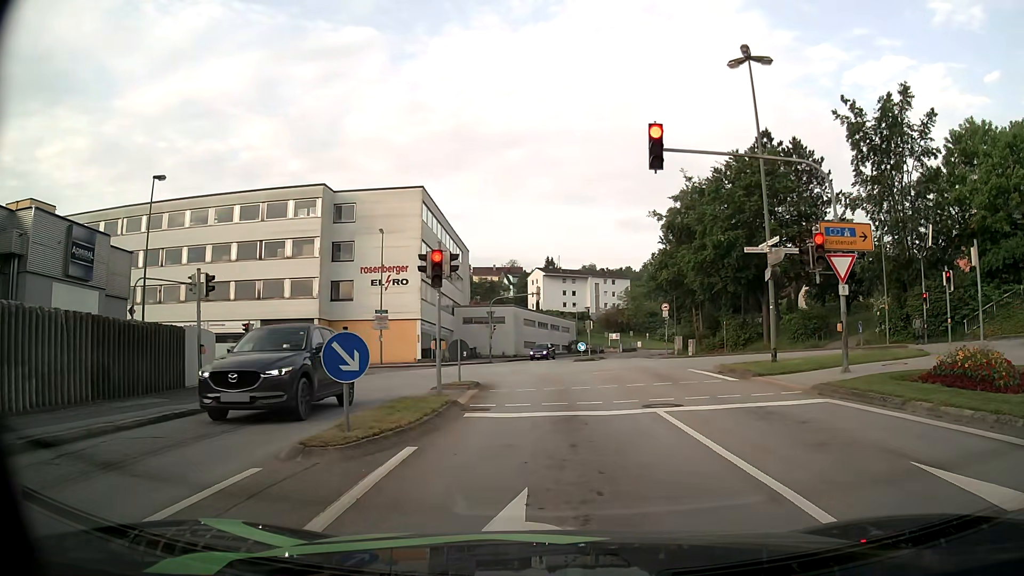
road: tertiary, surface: asphalt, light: Day
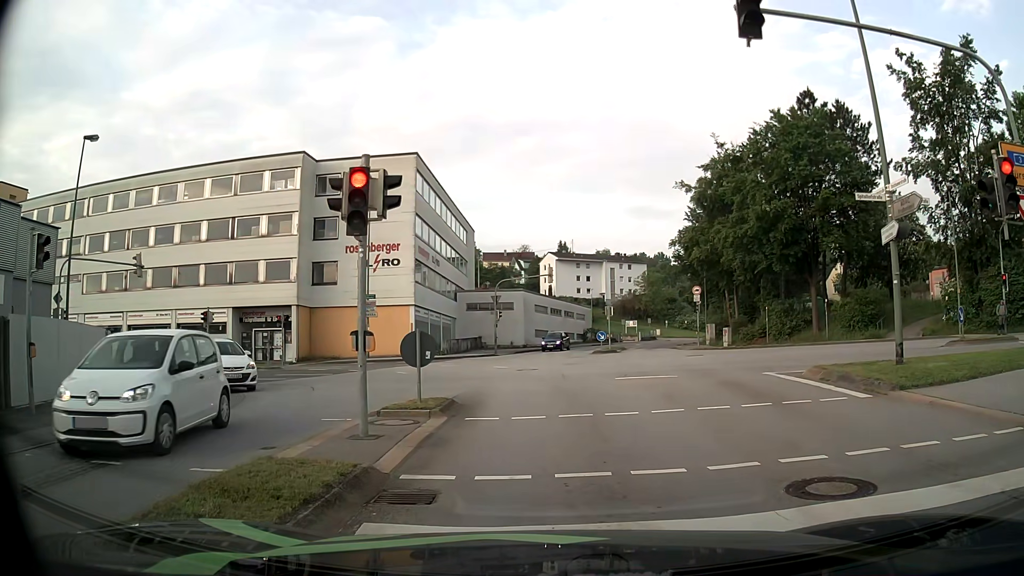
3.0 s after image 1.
(0.0, +7.1) m; -1°
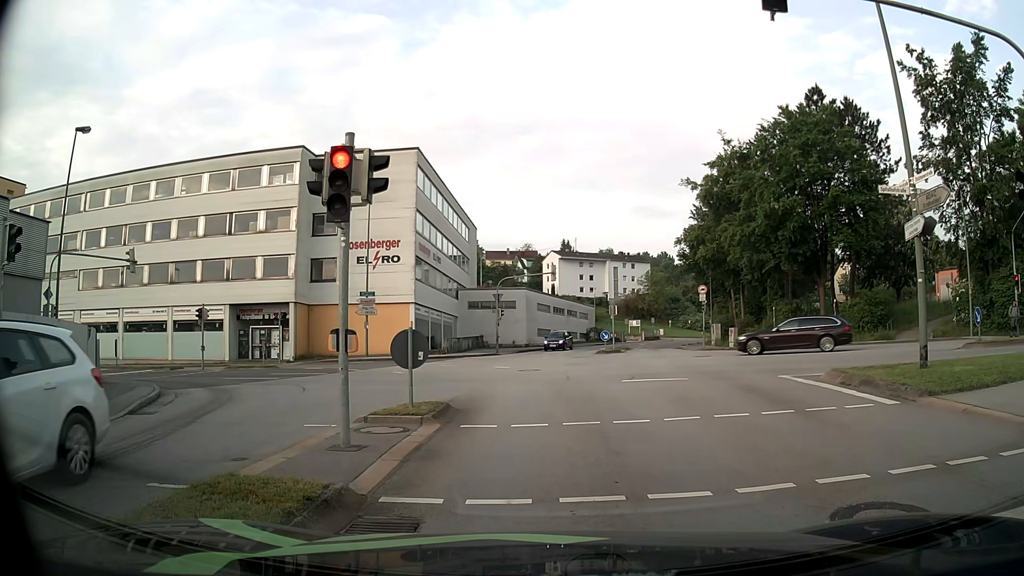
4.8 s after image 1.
(0.0, +0.8) m; 0°
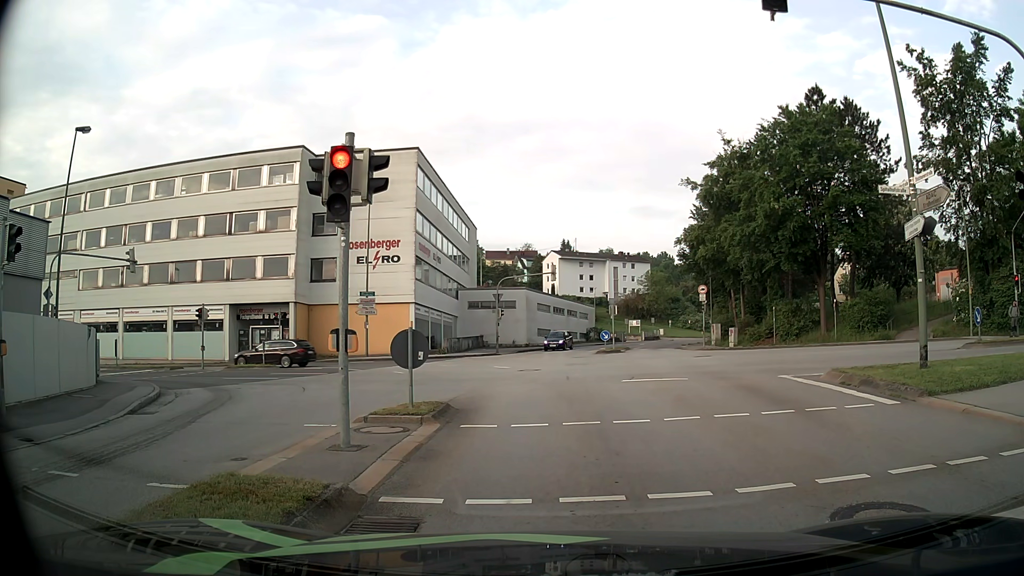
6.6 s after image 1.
(0.0, 0.0) m; 0°
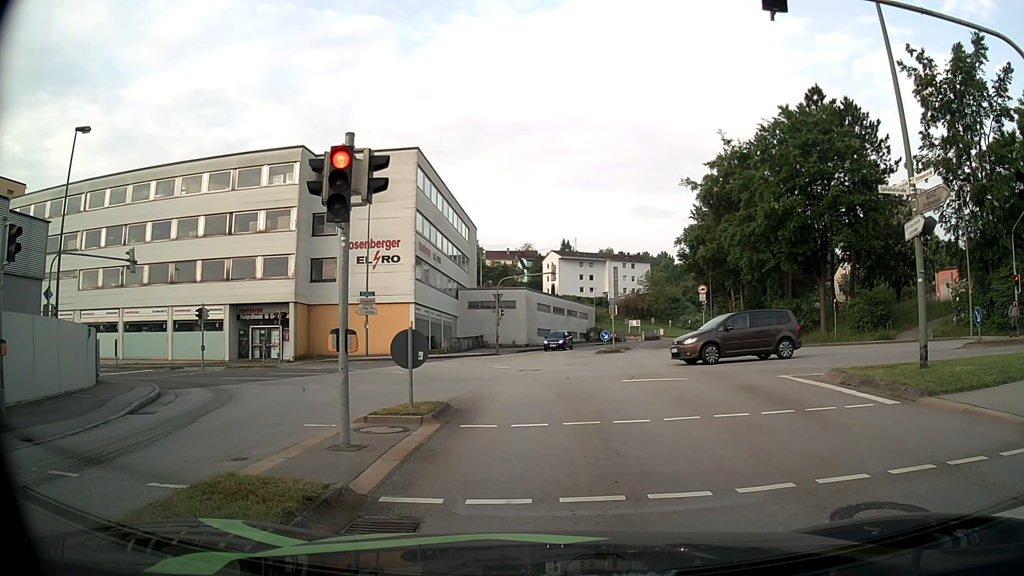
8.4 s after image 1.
(0.0, 0.0) m; 0°
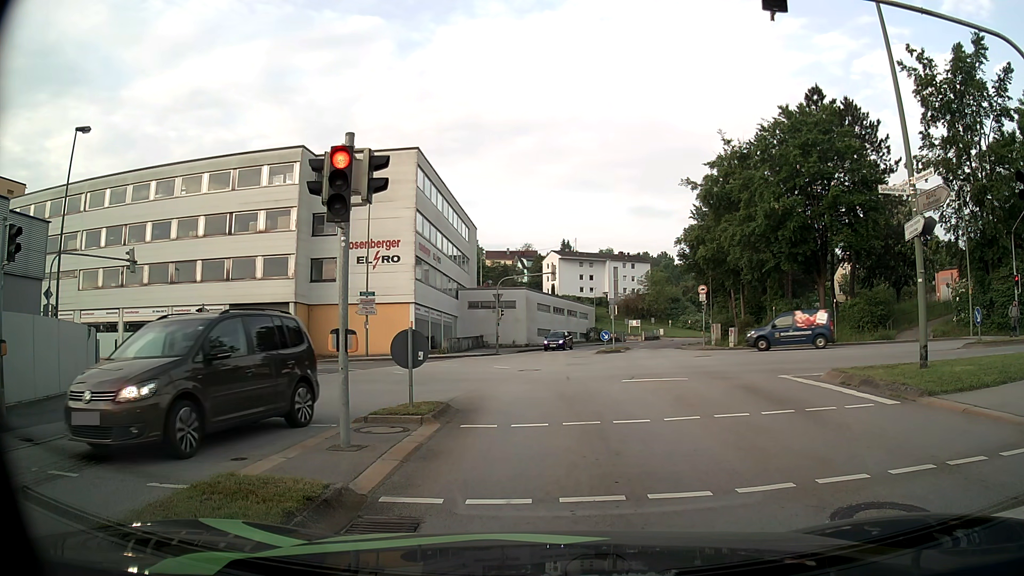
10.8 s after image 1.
(0.0, 0.0) m; 0°
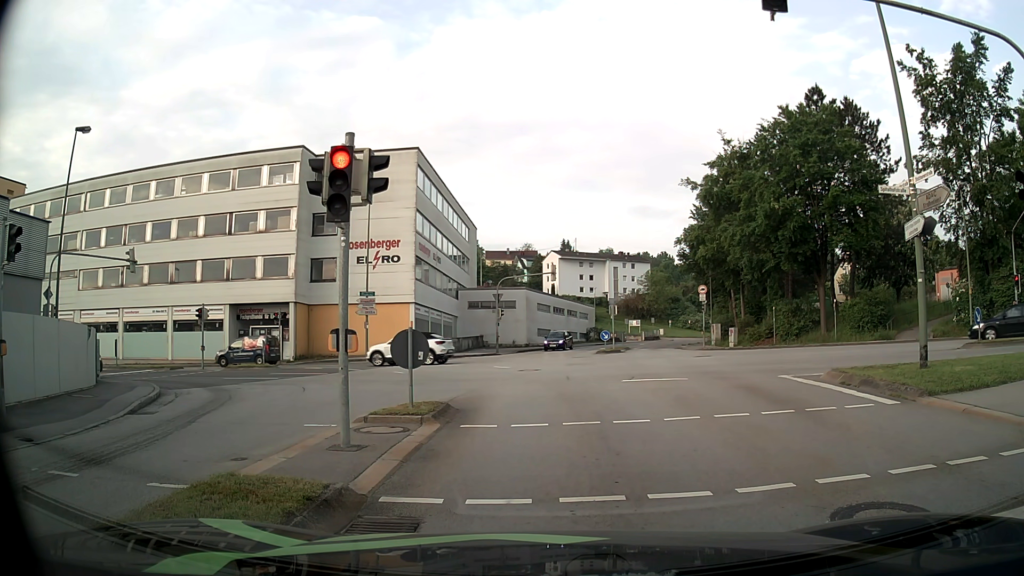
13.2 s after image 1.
(0.0, 0.0) m; 0°
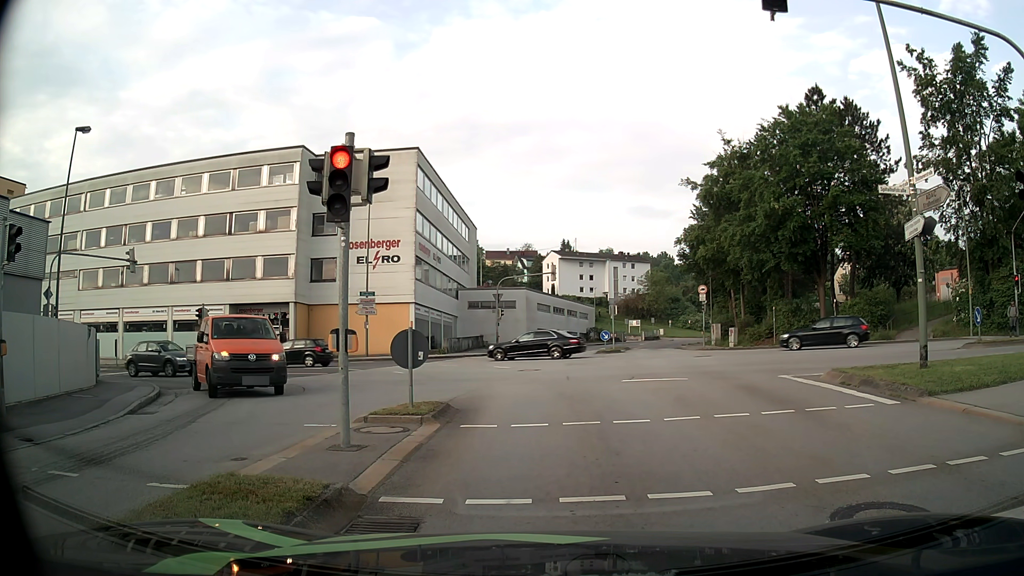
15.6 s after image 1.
(0.0, 0.0) m; 0°
(0, +10) (0, +20) (-2, +30) (-8, +37) (-18, +39) (-28, +40) (-38, +40) (-48, +40) (-58, +41) (-68, +41) m
